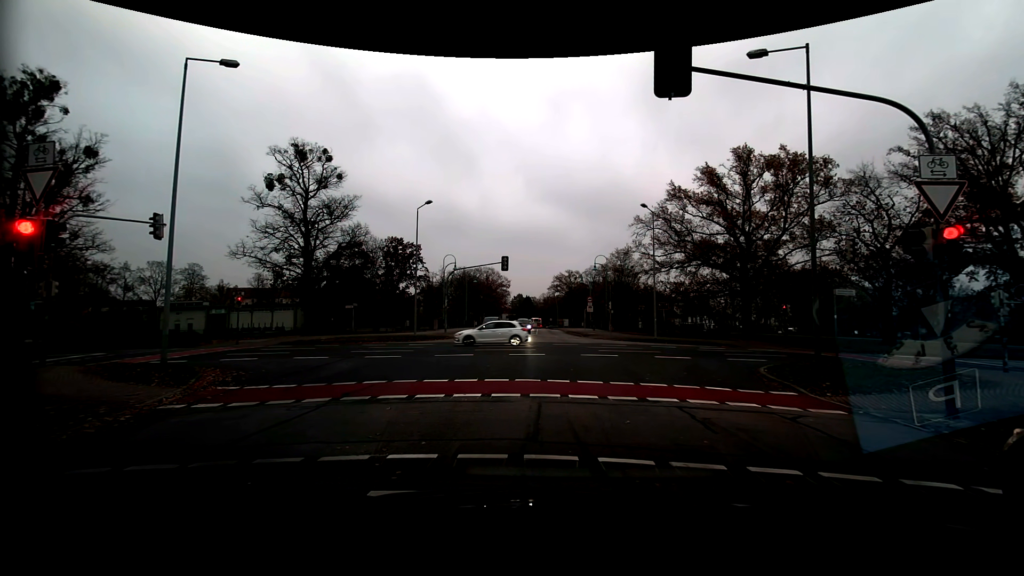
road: residential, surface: asphalt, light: Day
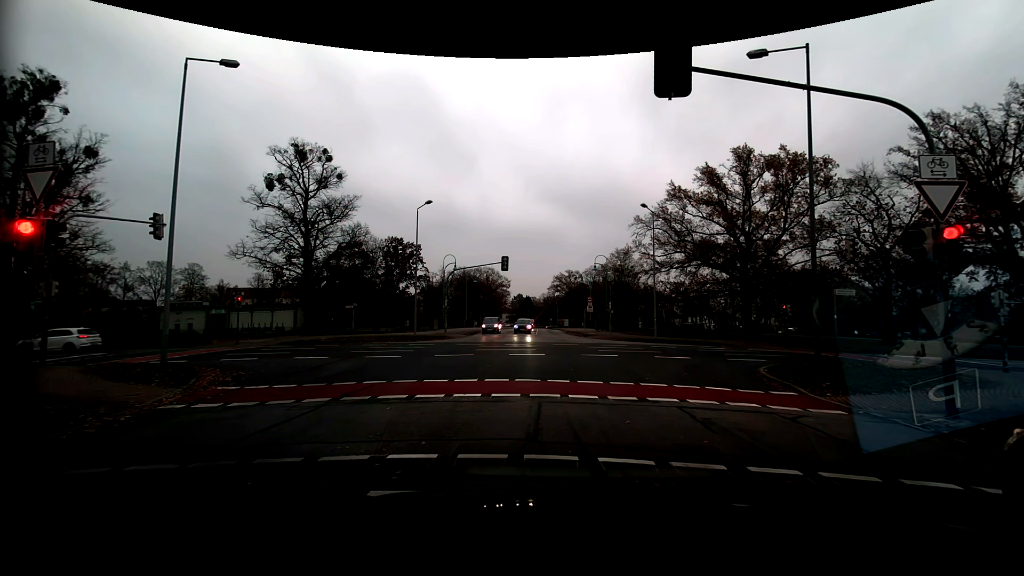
(0.0, 0.0) m; 0°
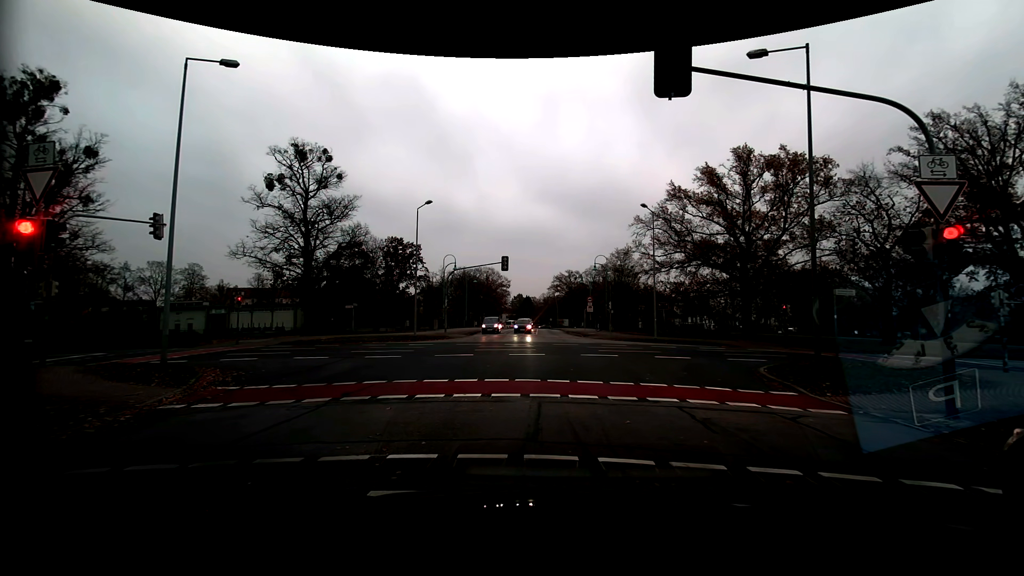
(0.0, 0.0) m; 0°
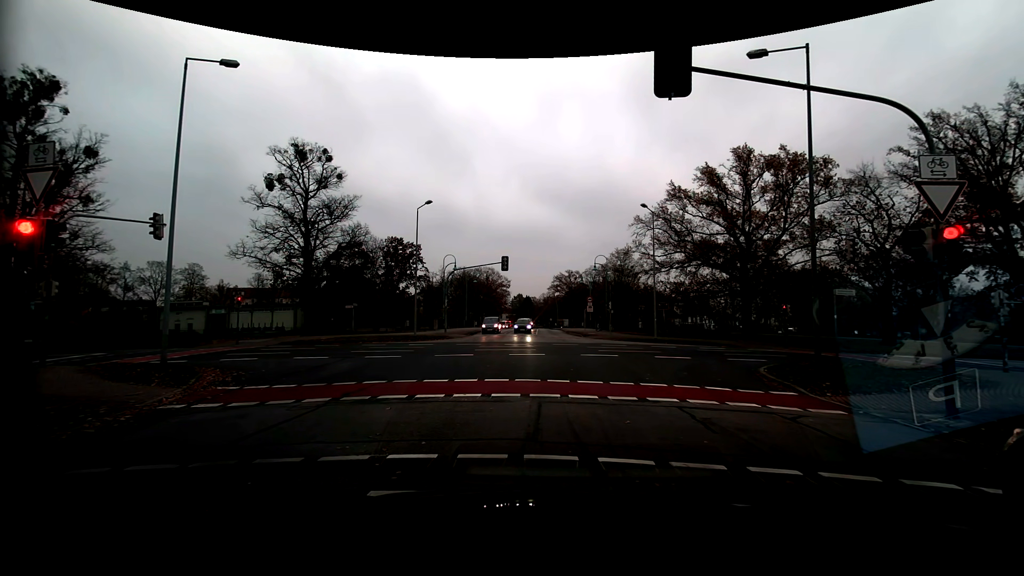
(0.0, 0.0) m; 0°
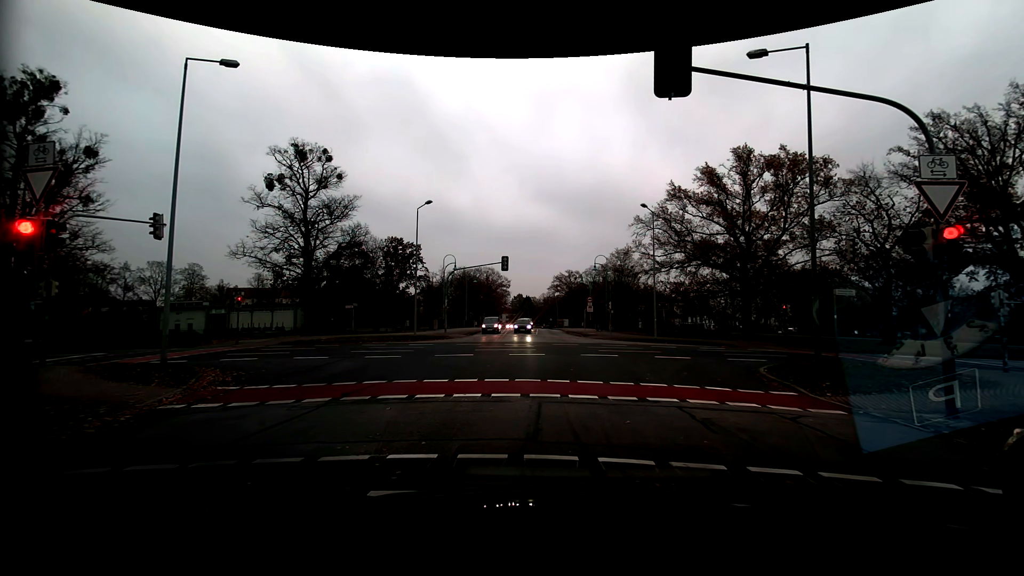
(0.0, 0.0) m; 0°
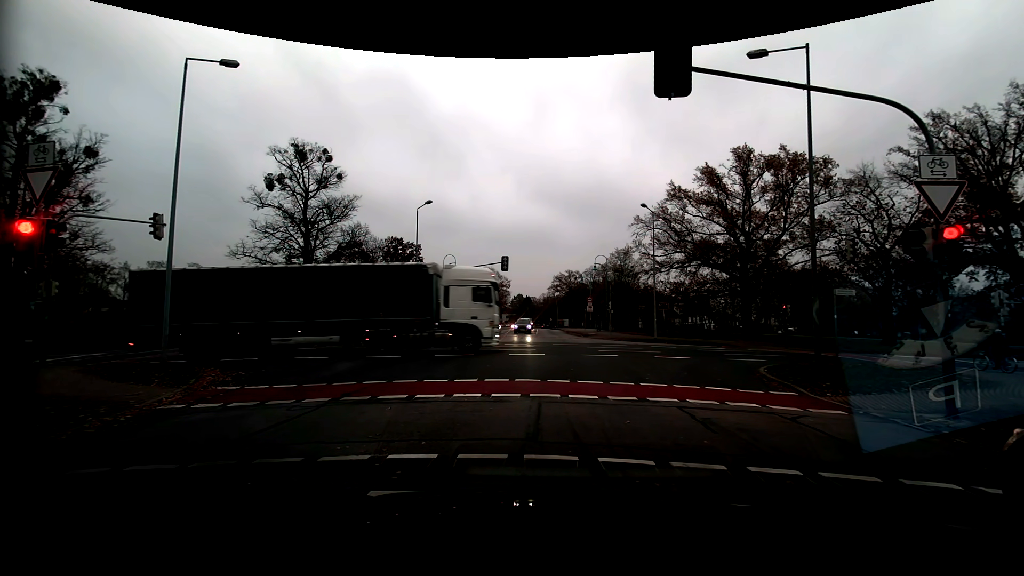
(0.0, 0.0) m; 0°
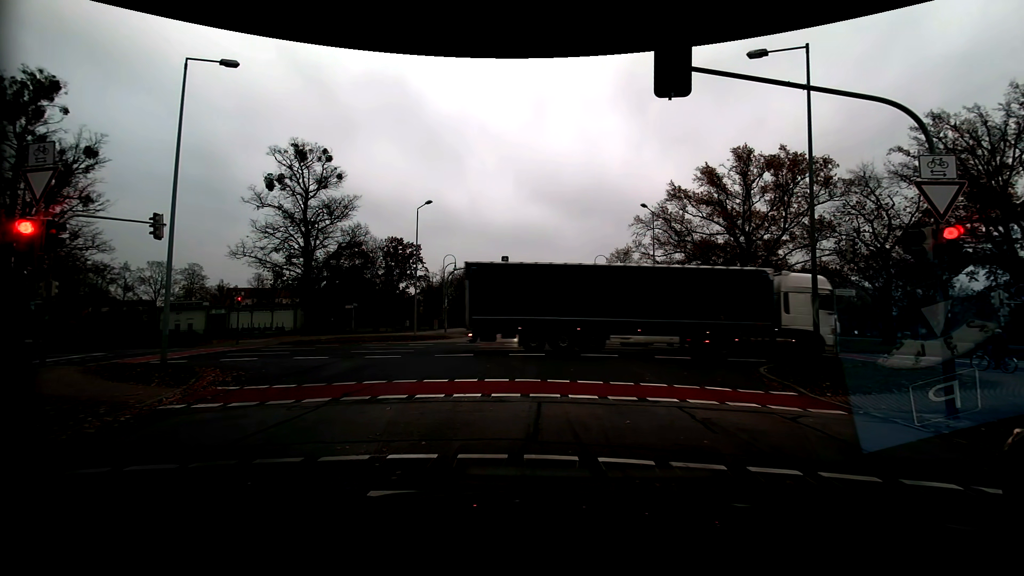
(0.0, 0.0) m; 0°
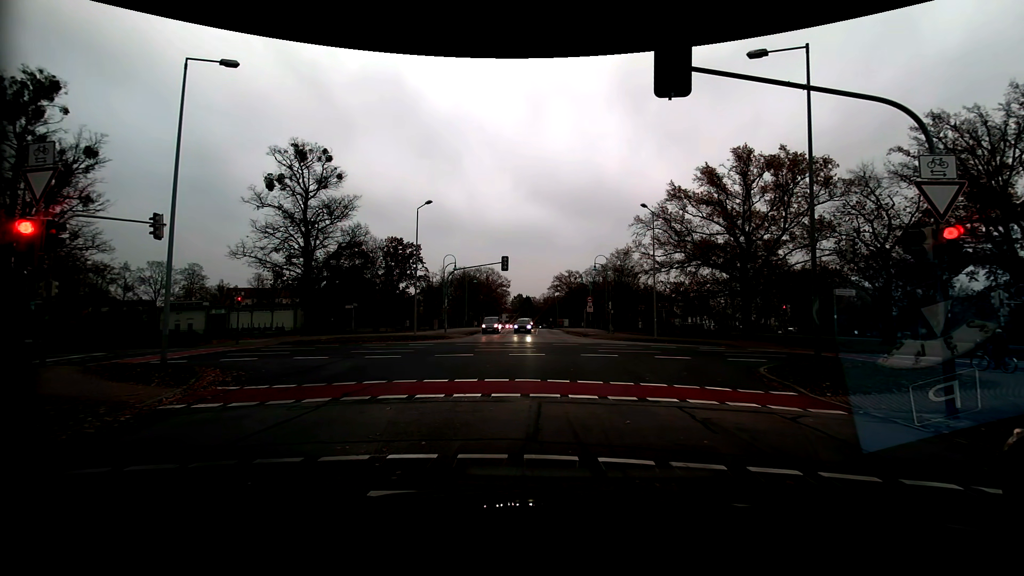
(0.0, 0.0) m; 0°
(0, +10) (0, +20) (-5, +29) (-14, +31) (-24, +31) (-34, +30) (-44, +29) (-54, +27) (-63, +24) (-73, +22) m
